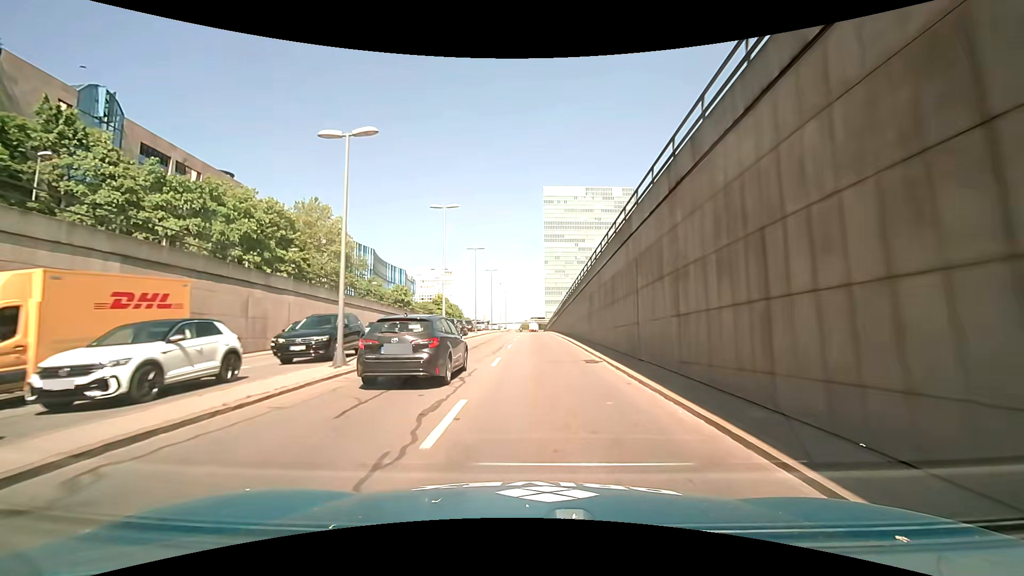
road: trunk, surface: asphalt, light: Day
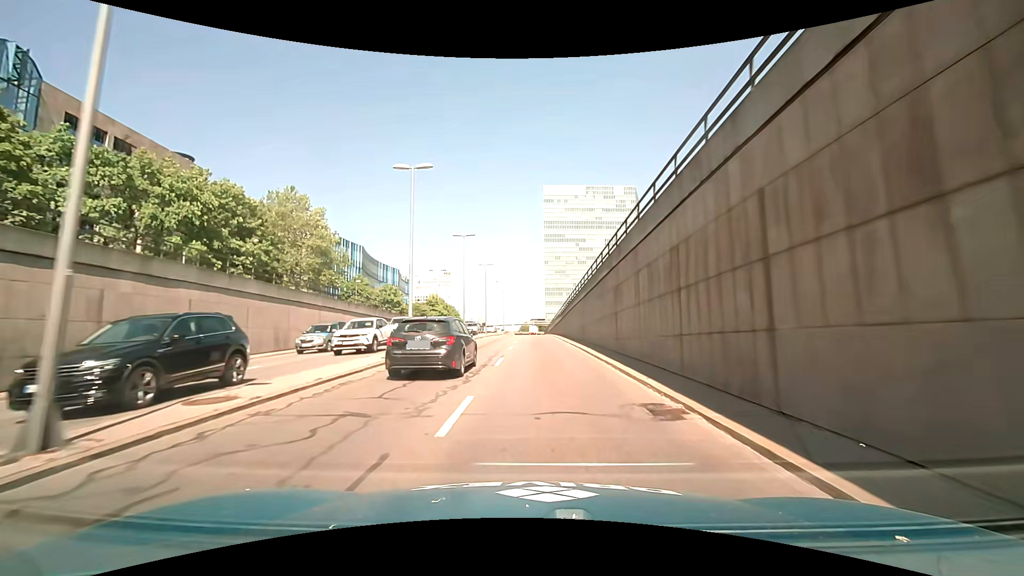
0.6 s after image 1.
(0.0, +8.4) m; 0°
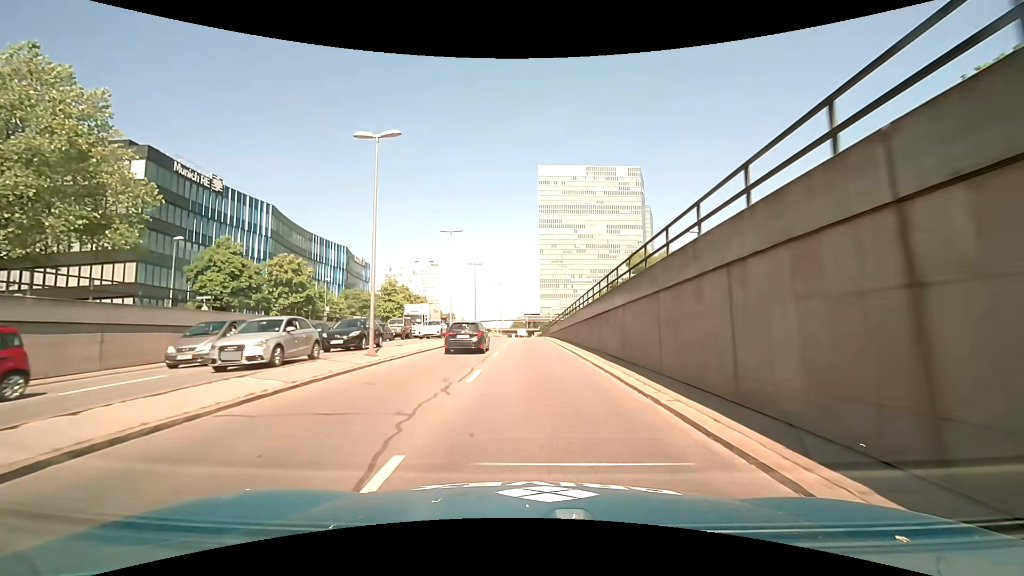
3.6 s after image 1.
(+0.1, +40.2) m; 0°
(0, +10) (0, +20) (0, +30) (0, +40) (0, +50) (0, +60) (0, +70) (0, +80) (0, +90) (0, +100) m
